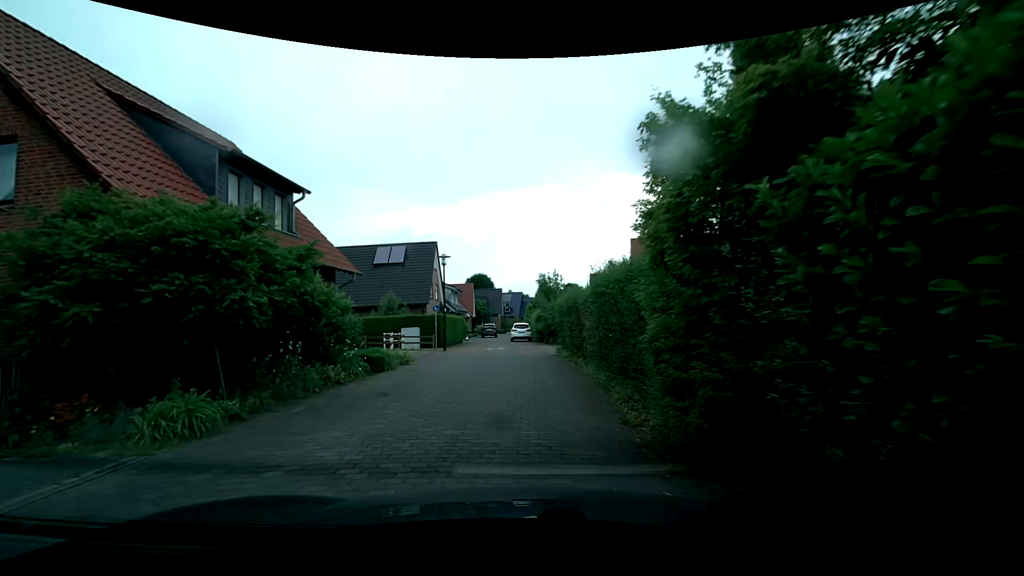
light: Day
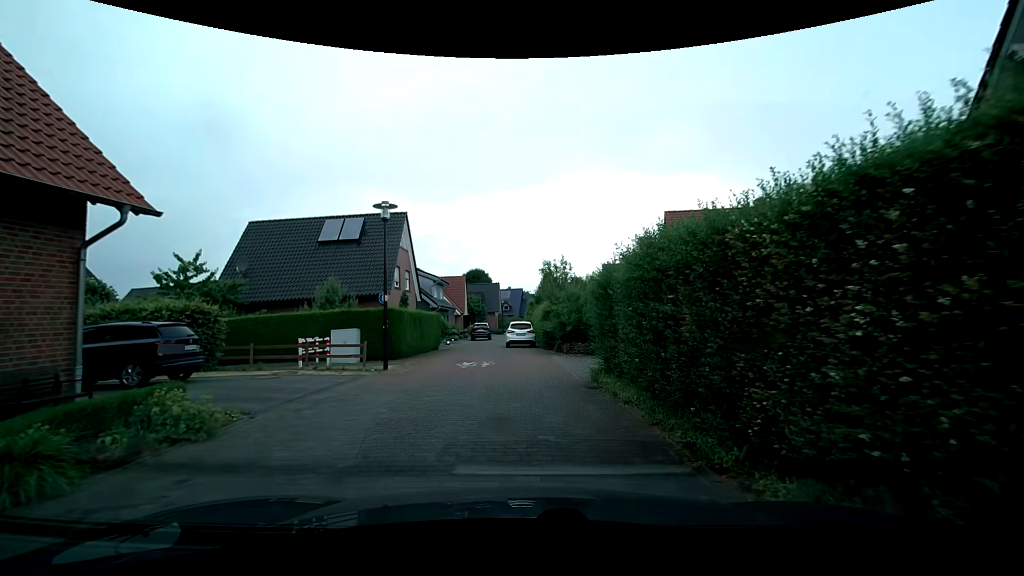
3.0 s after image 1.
(0.0, +11.7) m; +1°
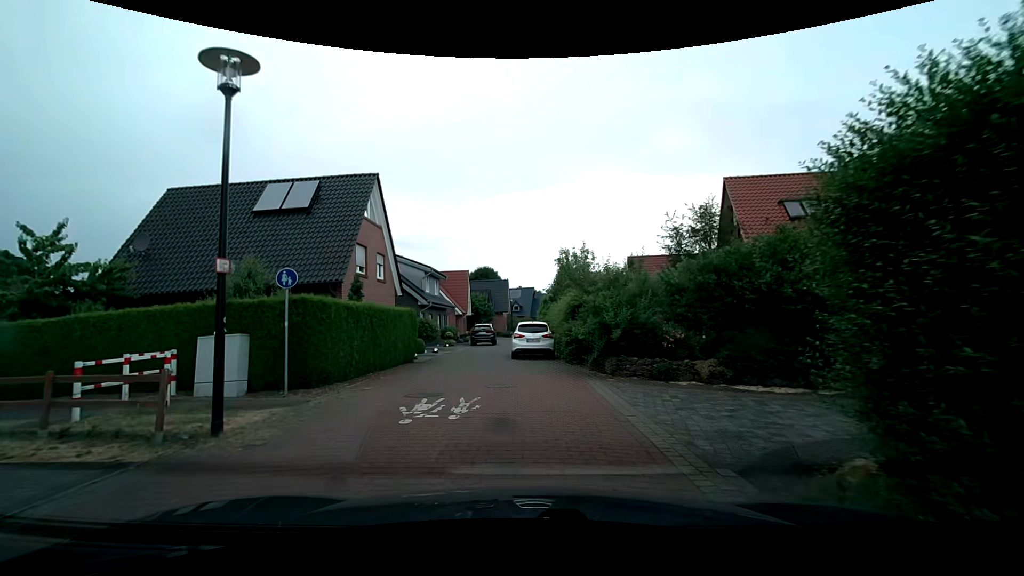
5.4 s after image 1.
(-0.2, +8.9) m; -1°
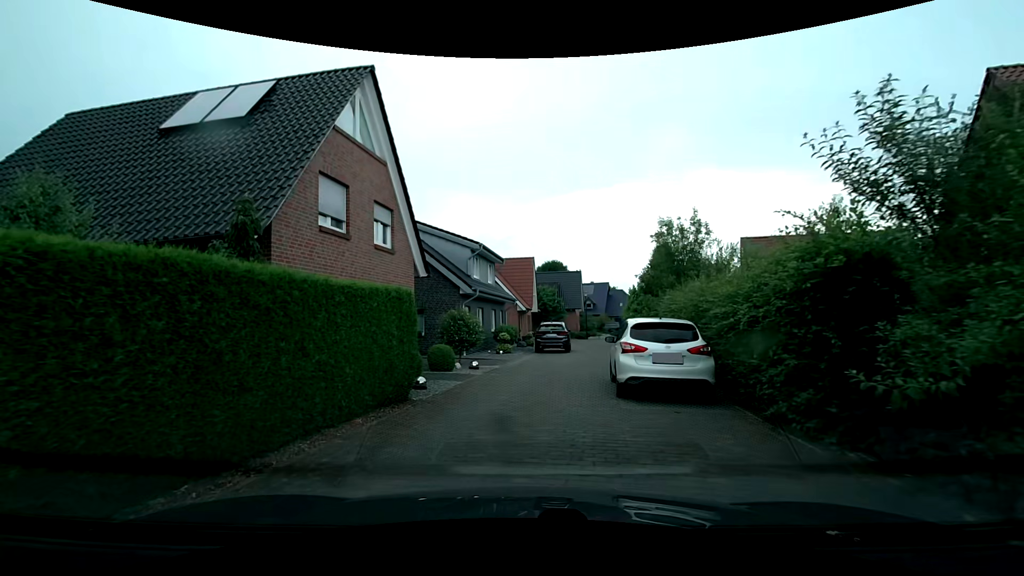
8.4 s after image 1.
(-0.8, +10.8) m; -7°
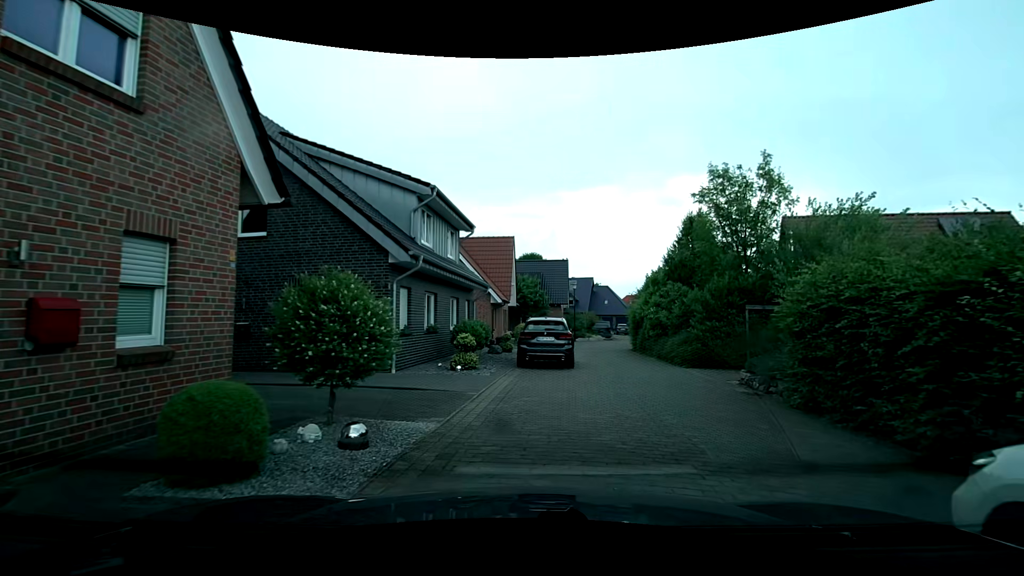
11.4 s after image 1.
(-0.4, +10.4) m; +1°
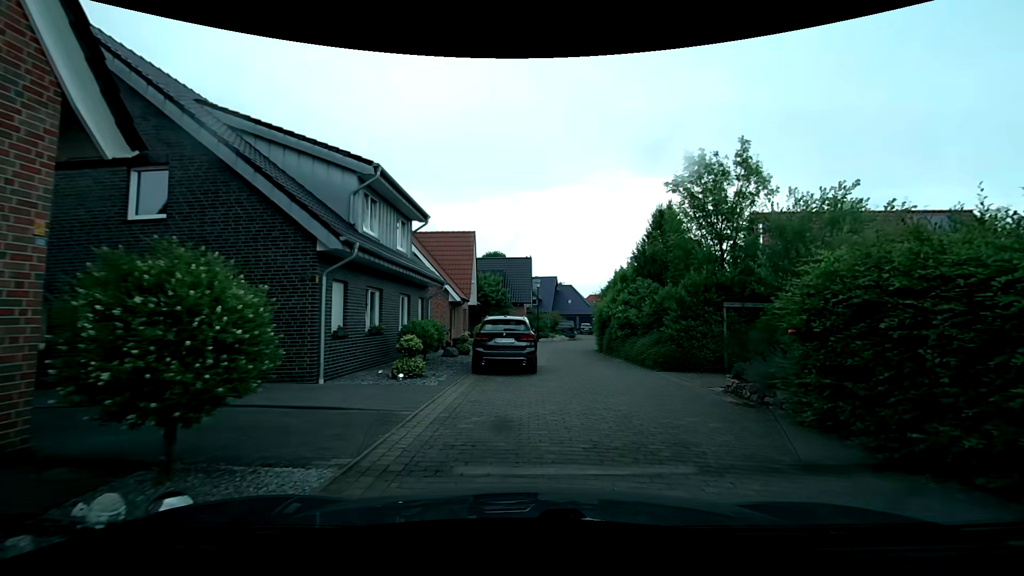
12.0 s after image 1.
(+0.1, +2.0) m; +6°
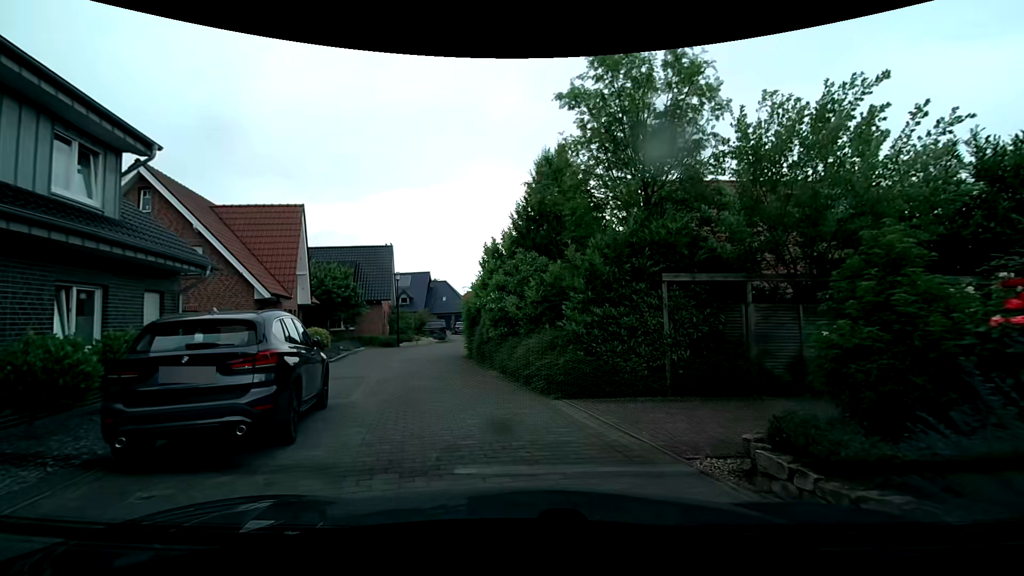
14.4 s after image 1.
(+1.1, +7.8) m; +13°
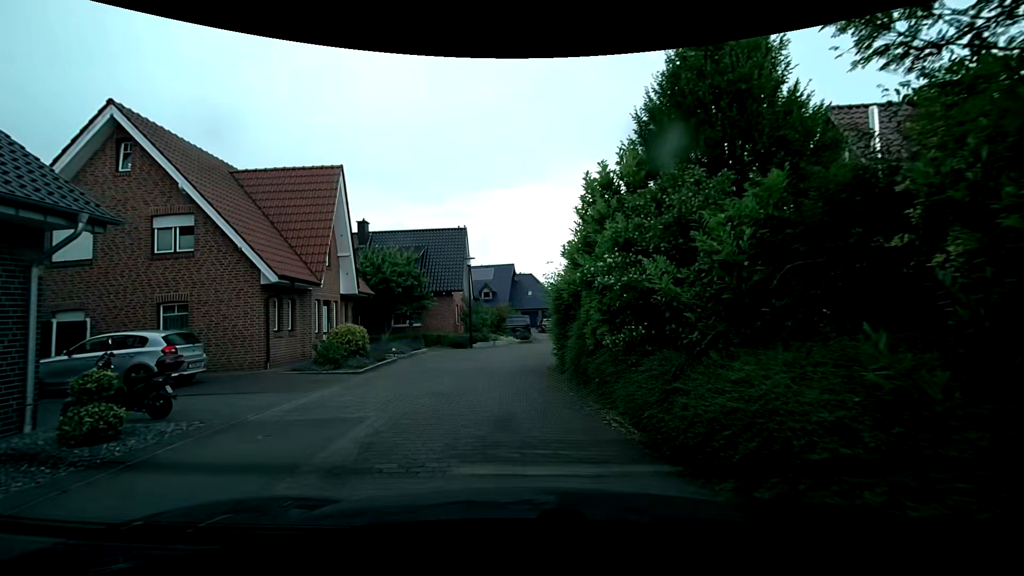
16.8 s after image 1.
(-0.6, +7.6) m; -11°
(-1, +10) (-1, +20) (+4, +28) (+14, +31) (+24, +30) (+33, +28) (+43, +26) (+53, +25) (+63, +23) (+73, +20) m
